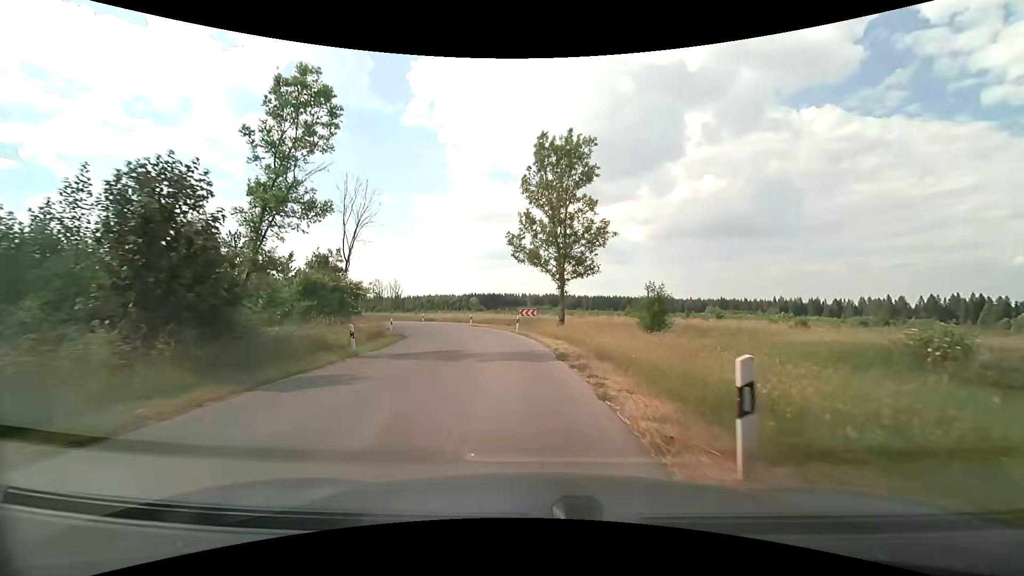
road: unclassified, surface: asphalt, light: Day
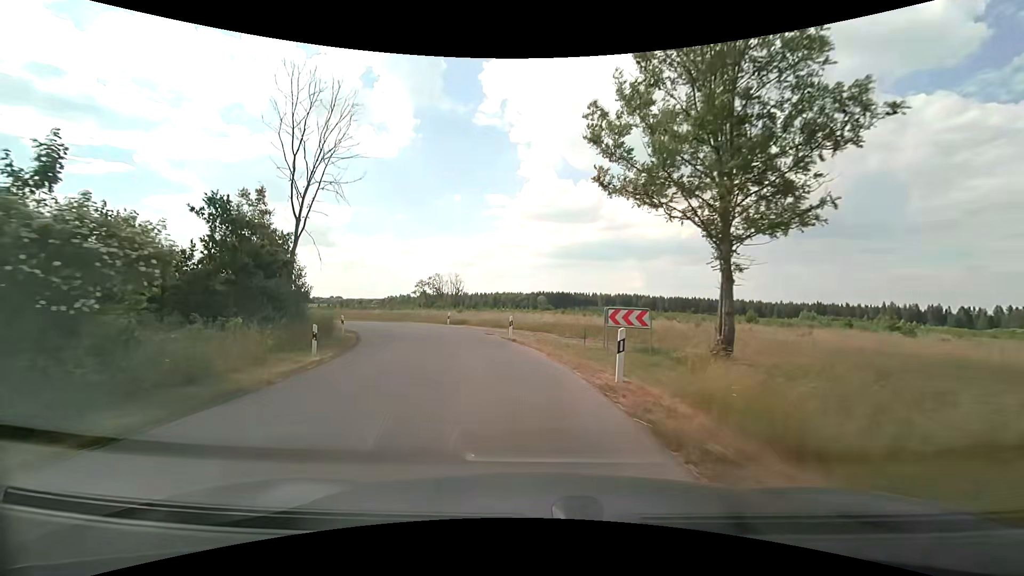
(-1.2, +20.9) m; -8°
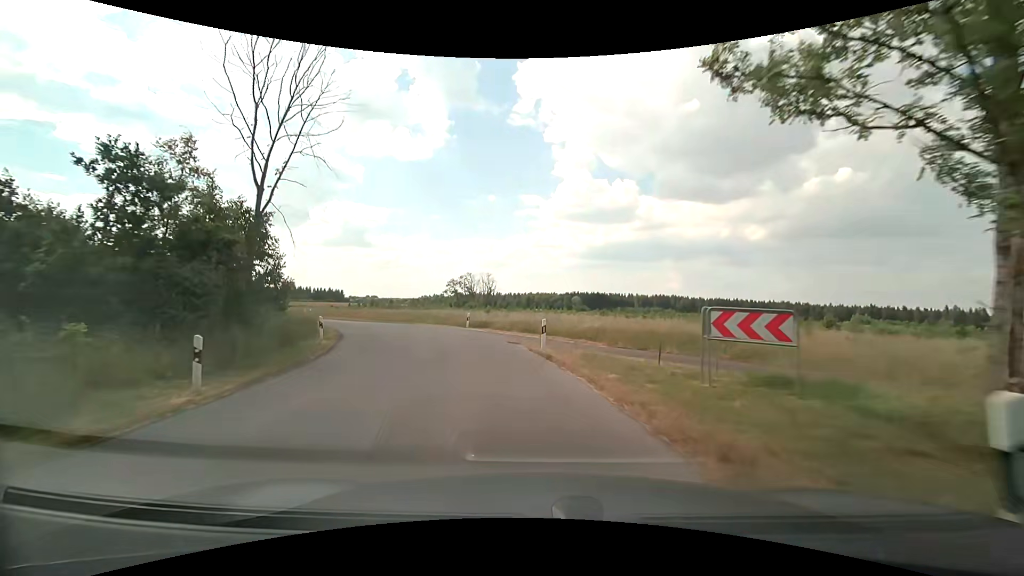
(-0.2, +7.1) m; -3°
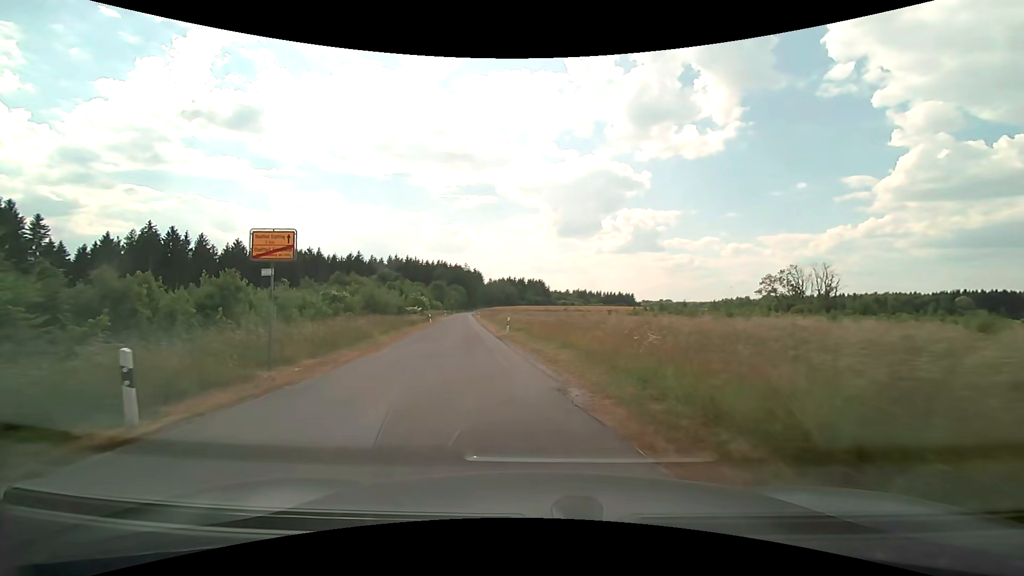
(-8.4, +34.0) m; -32°
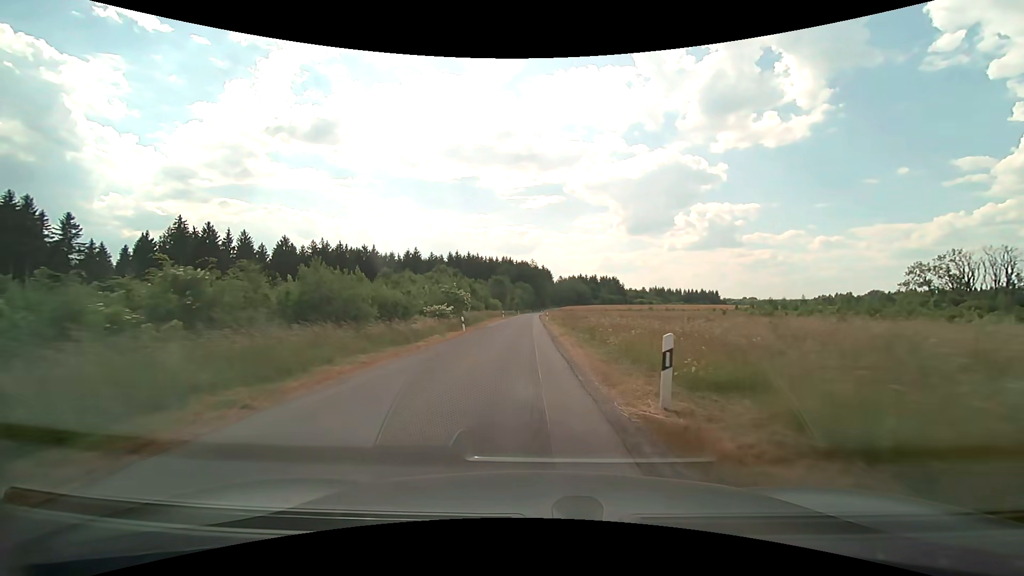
(-2.6, +22.2) m; -9°
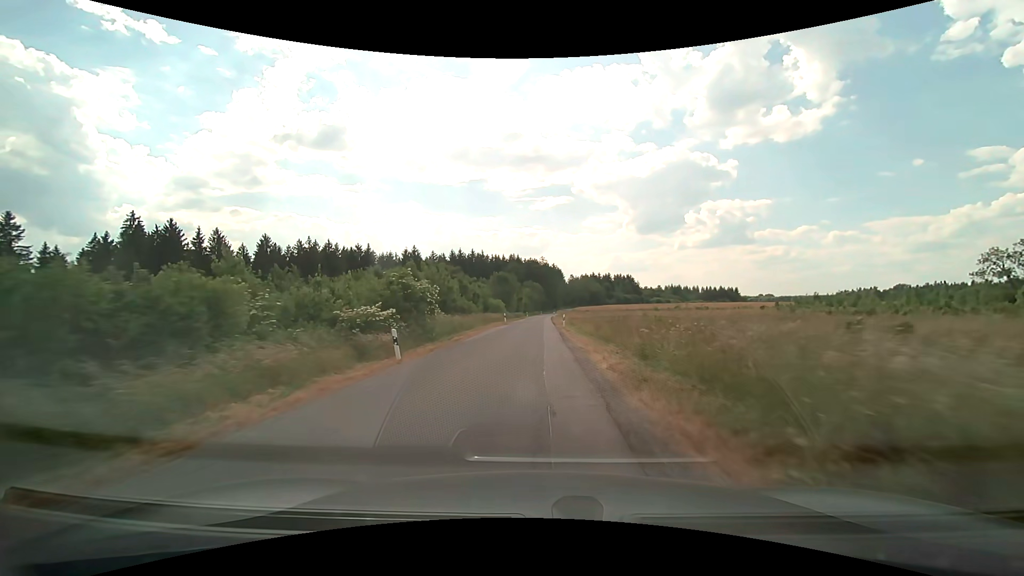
(-0.2, +16.6) m; -1°
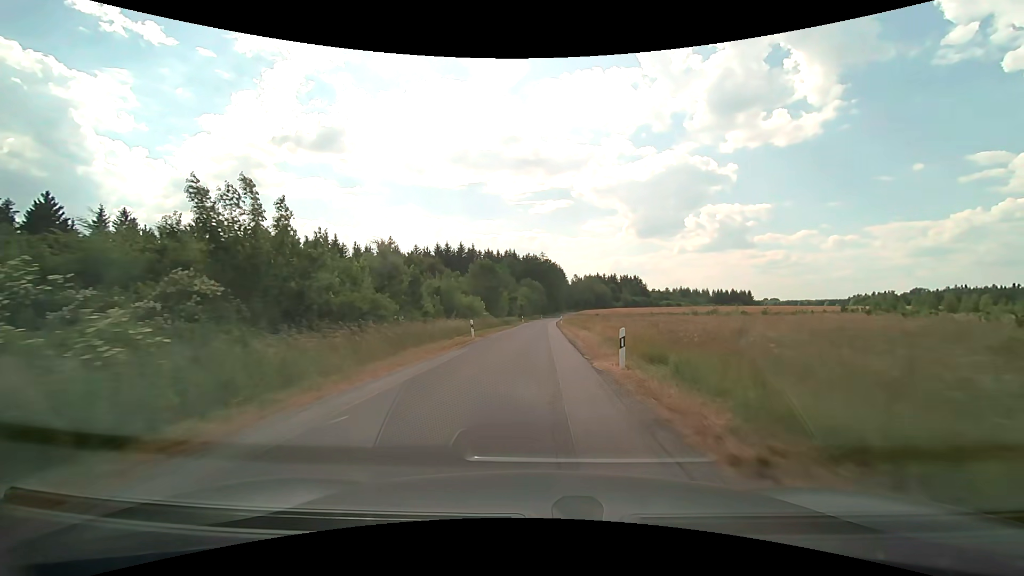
(-0.1, +27.1) m; 0°
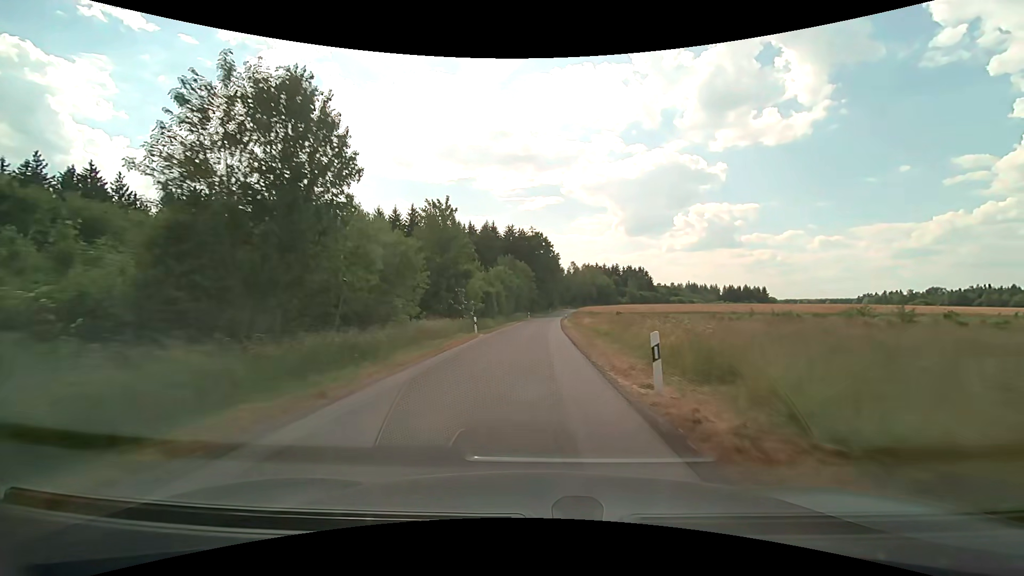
(+0.6, +49.2) m; +1°
(0, +10) (0, +20) (0, +30) (+1, +40) (+1, +50) (+2, +60) (+2, +70) (+3, +80) (+3, +90) (+4, +100) m
